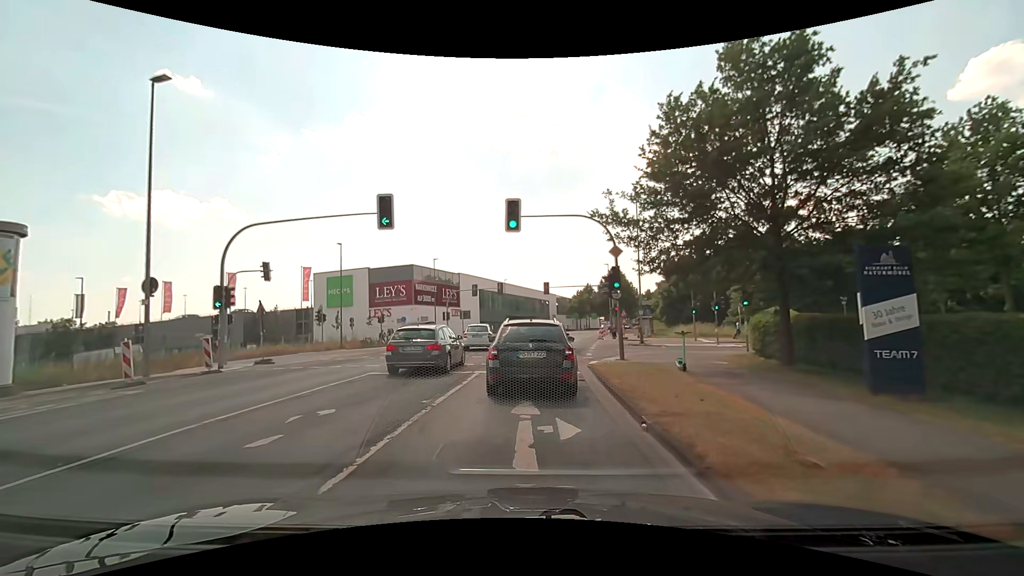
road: secondary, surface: asphalt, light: Day
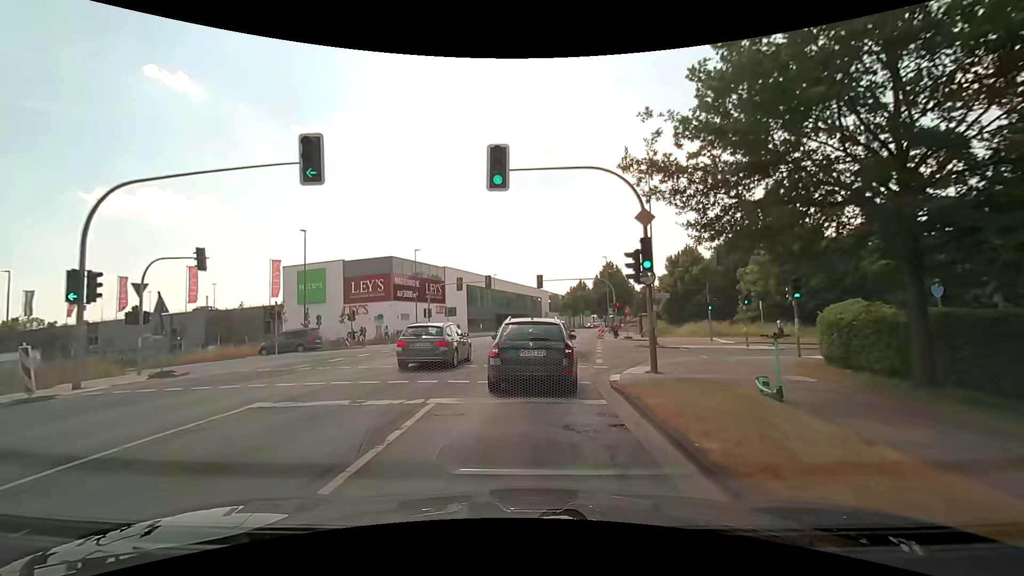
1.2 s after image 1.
(0.0, +6.0) m; 0°
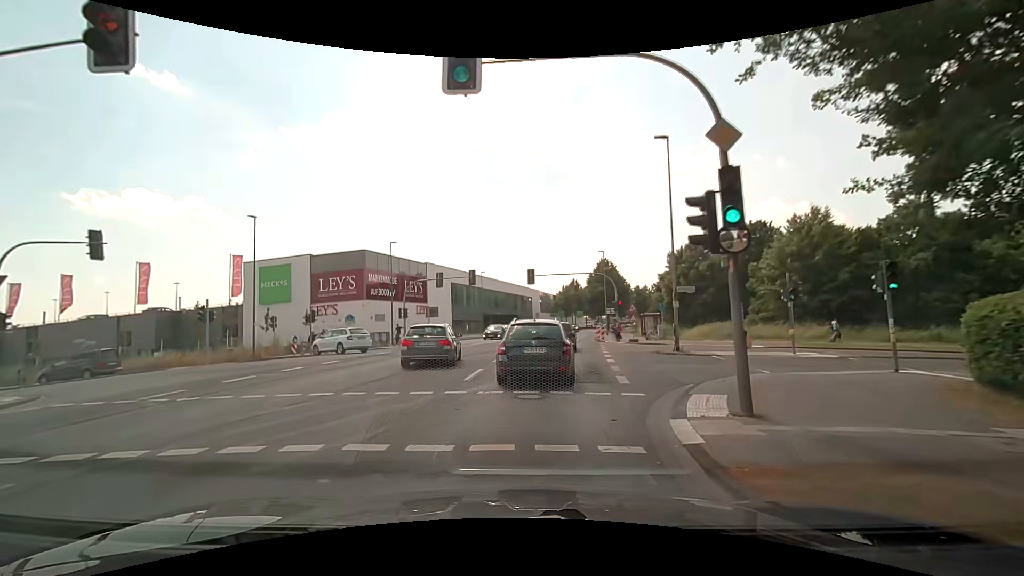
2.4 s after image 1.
(+0.1, +6.3) m; +1°
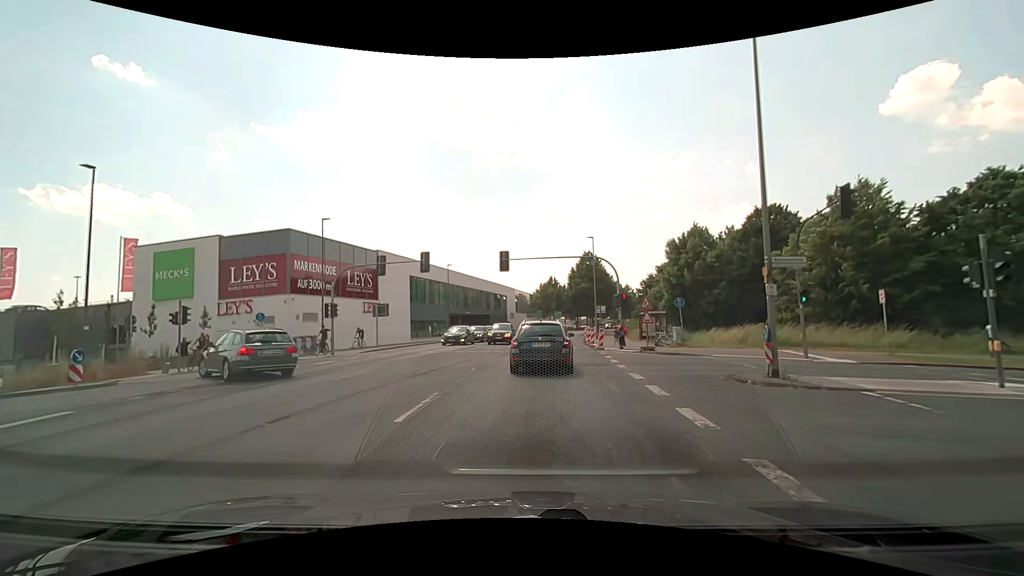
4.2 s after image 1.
(+0.2, +11.3) m; +3°
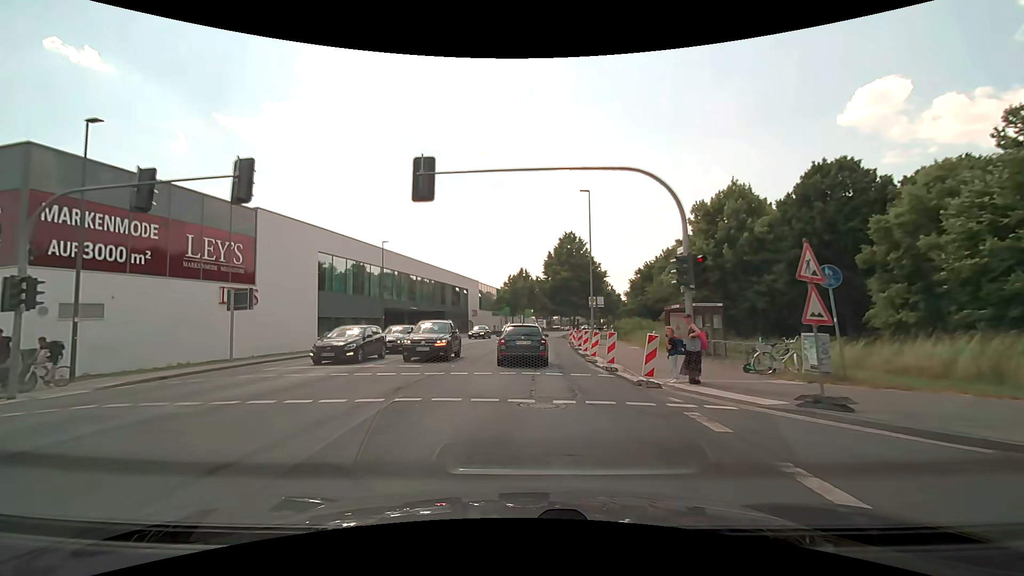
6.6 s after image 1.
(+0.7, +18.3) m; +4°
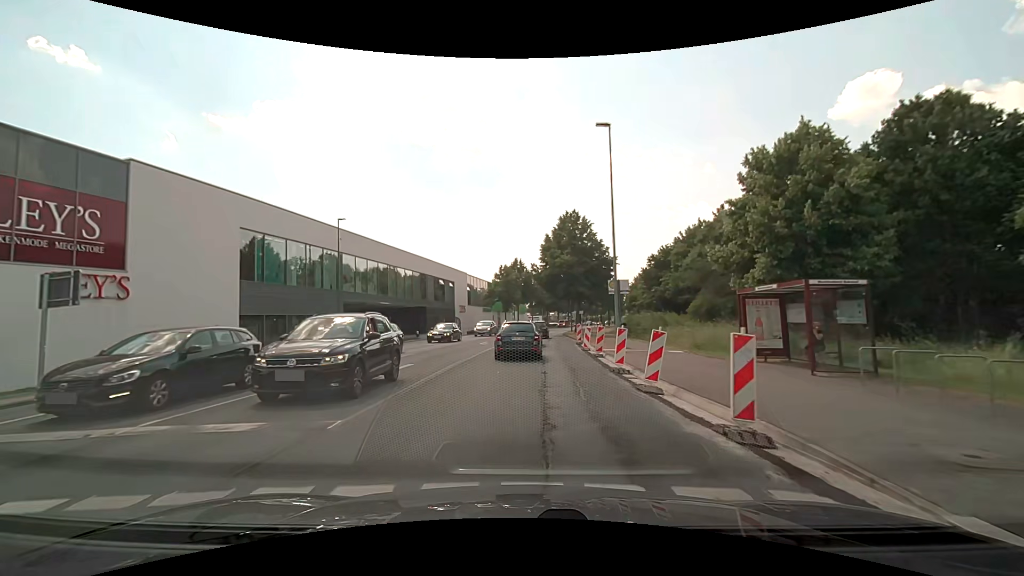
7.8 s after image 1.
(0.0, +10.5) m; +1°
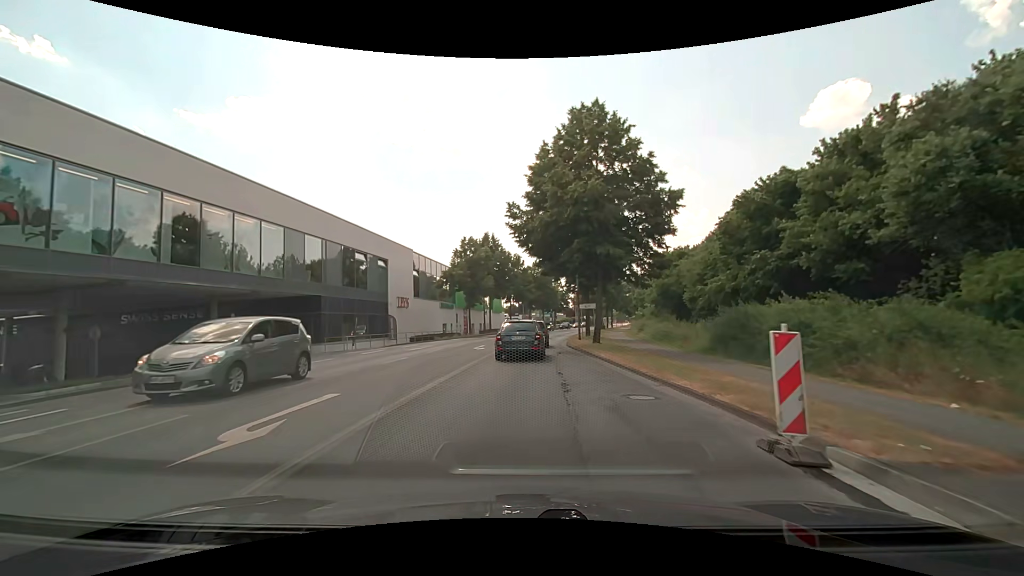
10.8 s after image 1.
(+0.3, +27.5) m; +2°
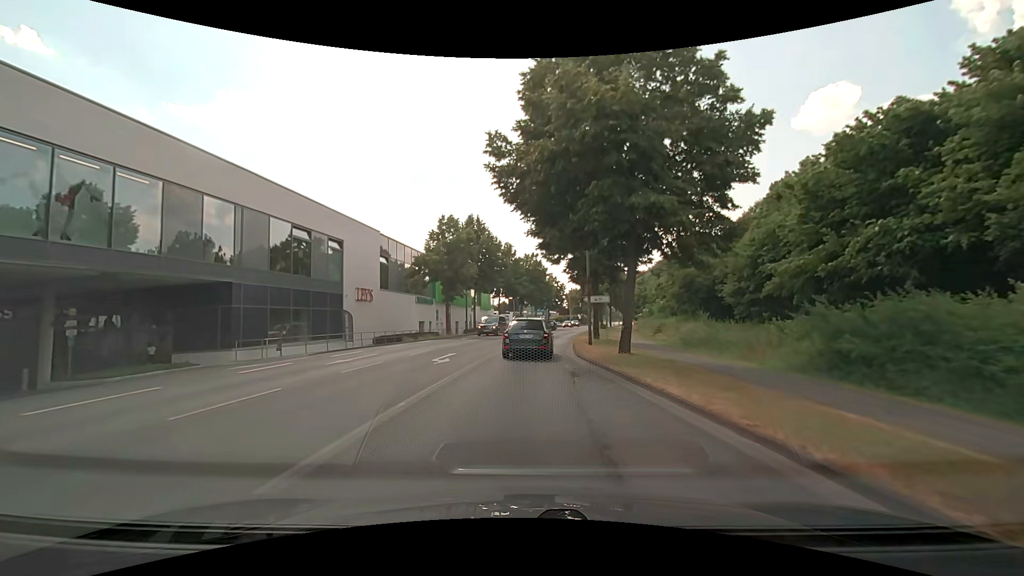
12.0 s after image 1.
(+0.1, +9.8) m; +1°
(0, +10) (0, +20) (+1, +30) (+2, +40) (+3, +50) (+5, +60) (+7, +70) (+9, +79) (+11, +89) (+13, +99) m
